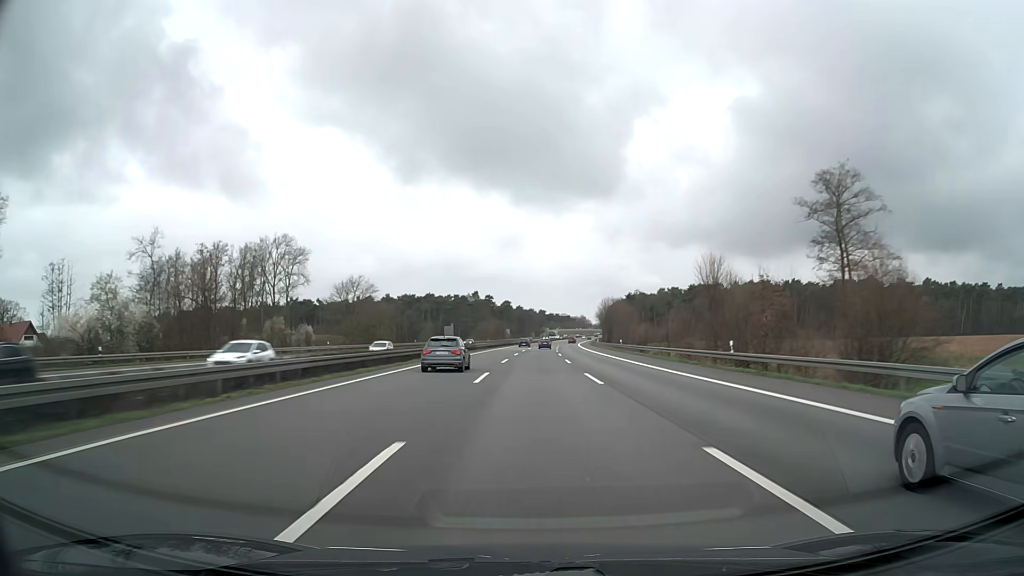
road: motorway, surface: asphalt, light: Day
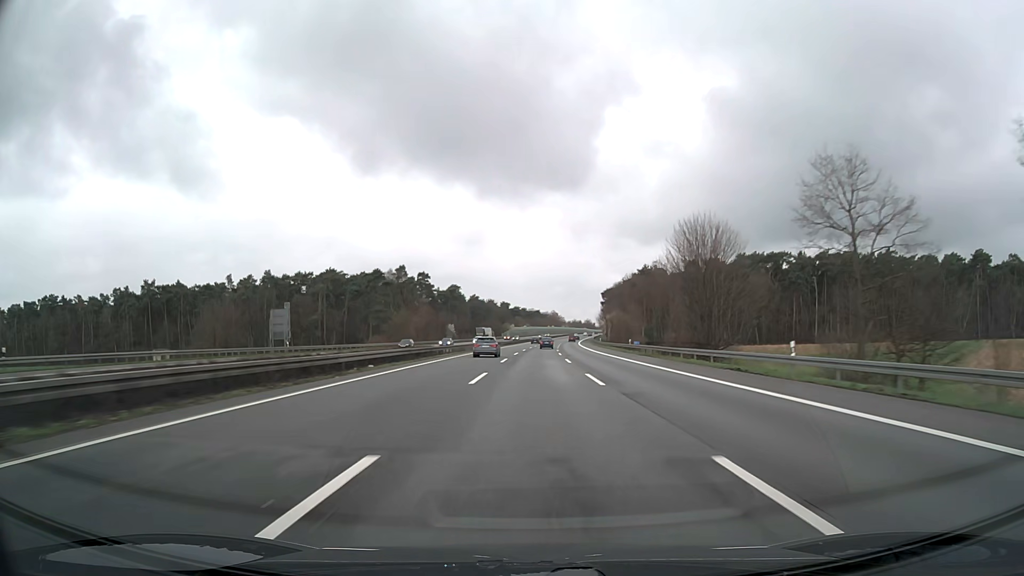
(+2.6, +108.6) m; +3°
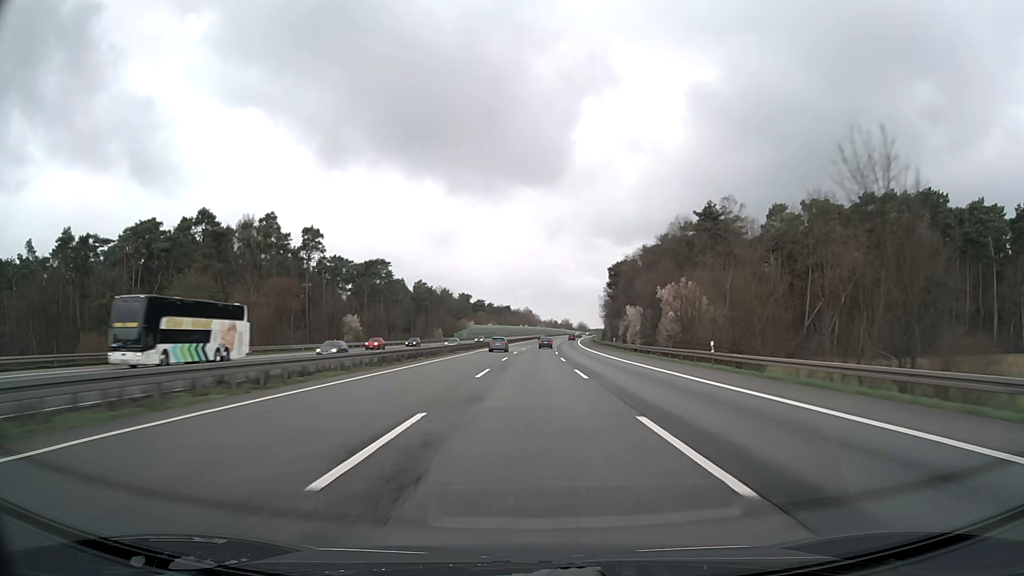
(+1.9, +86.0) m; +2°
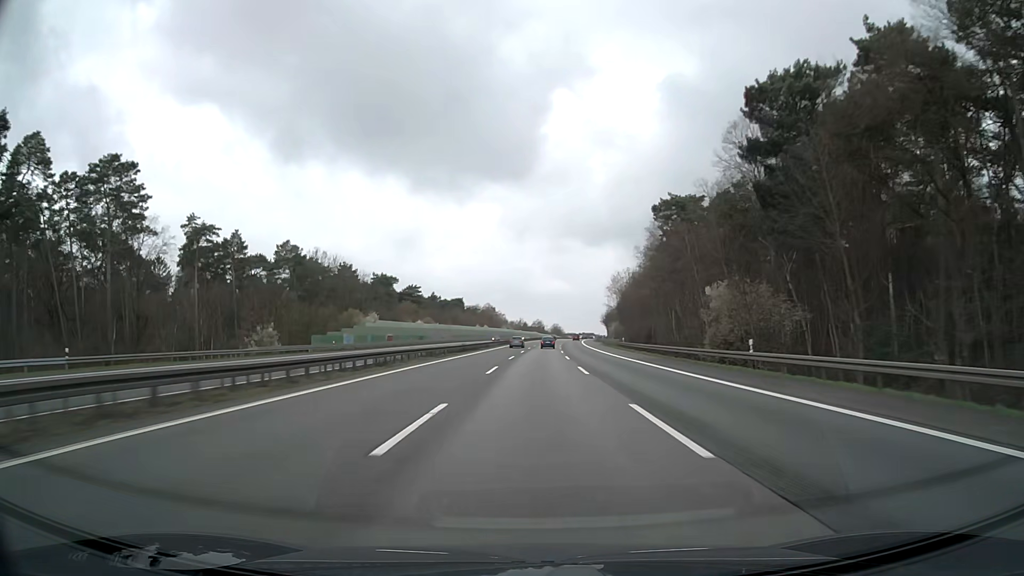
(+2.5, +106.3) m; +3°
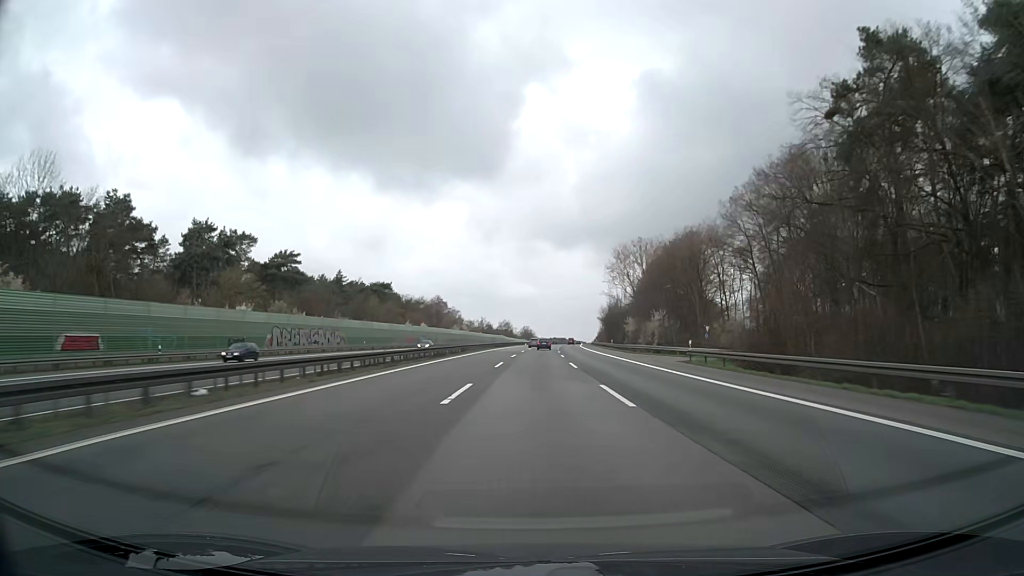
(+1.9, +84.4) m; +3°
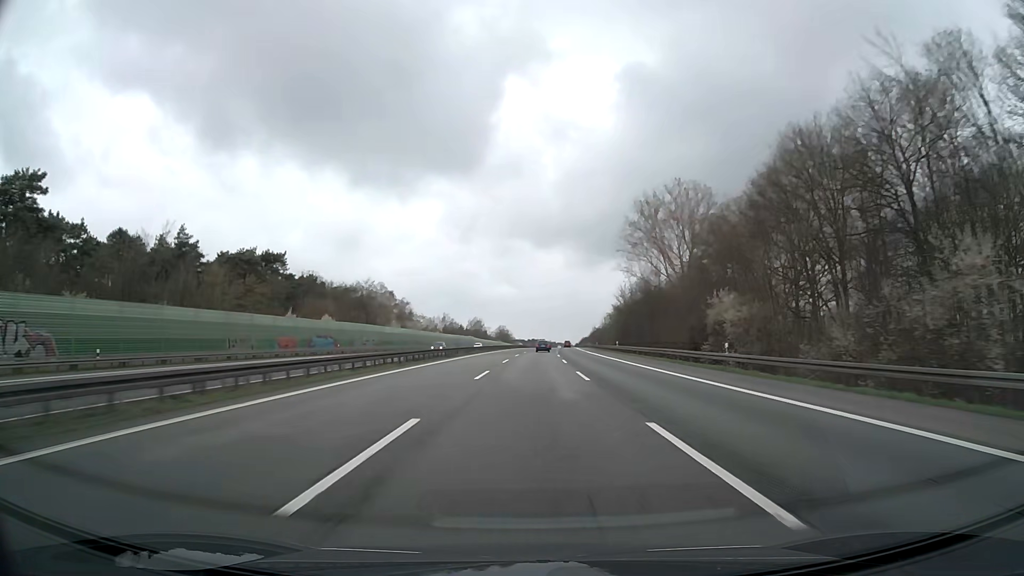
(+1.1, +63.1) m; +2°
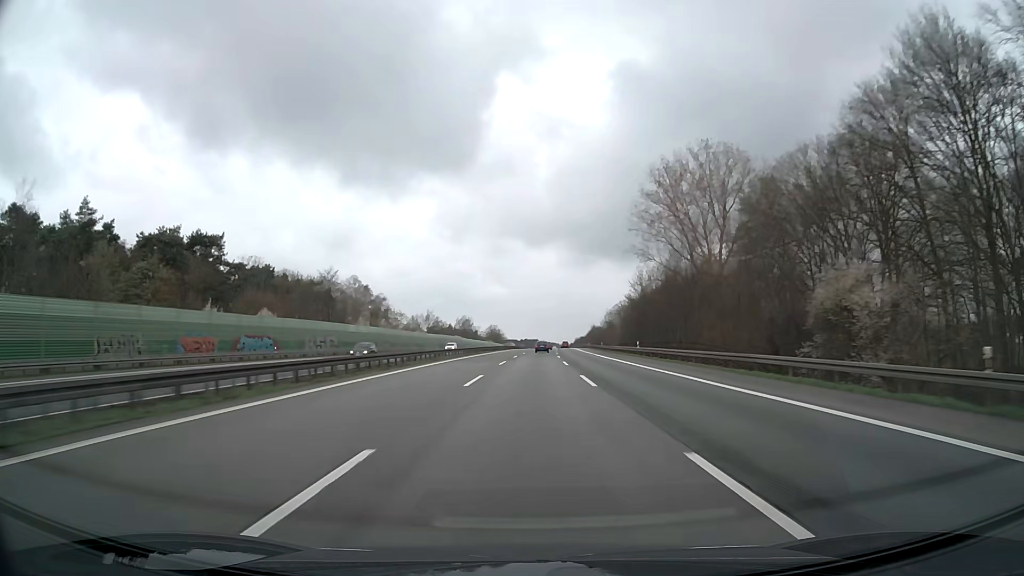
(+0.1, +21.1) m; +1°
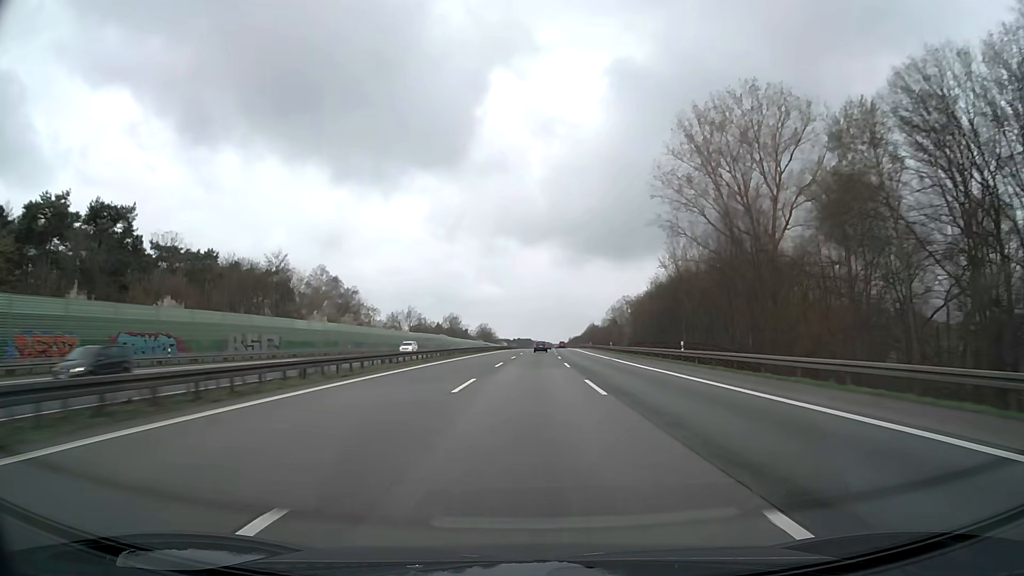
(+0.1, +21.1) m; +1°
(0, +10) (0, +20) (0, +30) (0, +40) (+1, +50) (+1, +60) (+1, +70) (+1, +80) (+2, +90) (+2, +100) m
